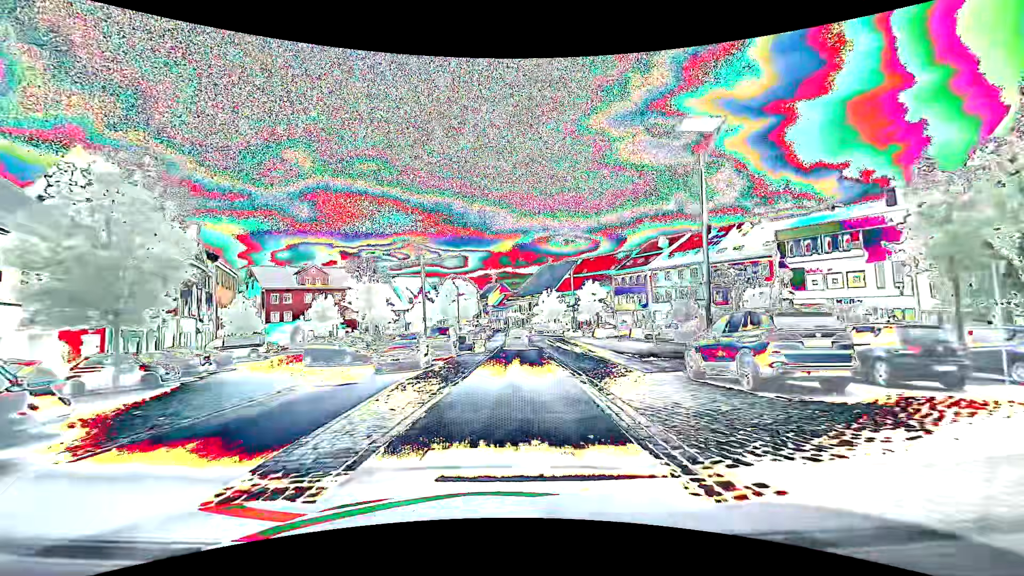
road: primary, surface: asphalt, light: Day
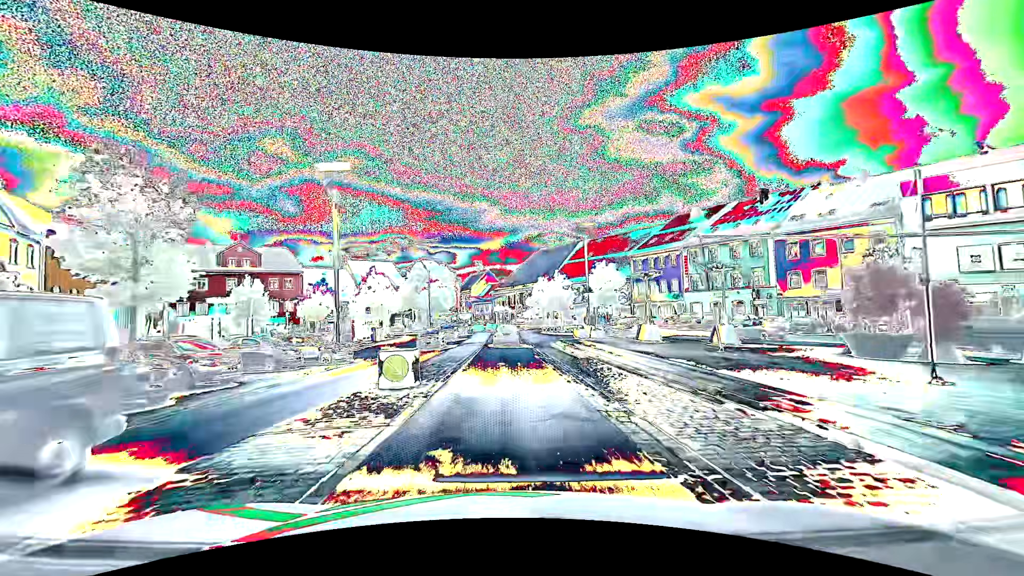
(+0.5, +21.7) m; +2°
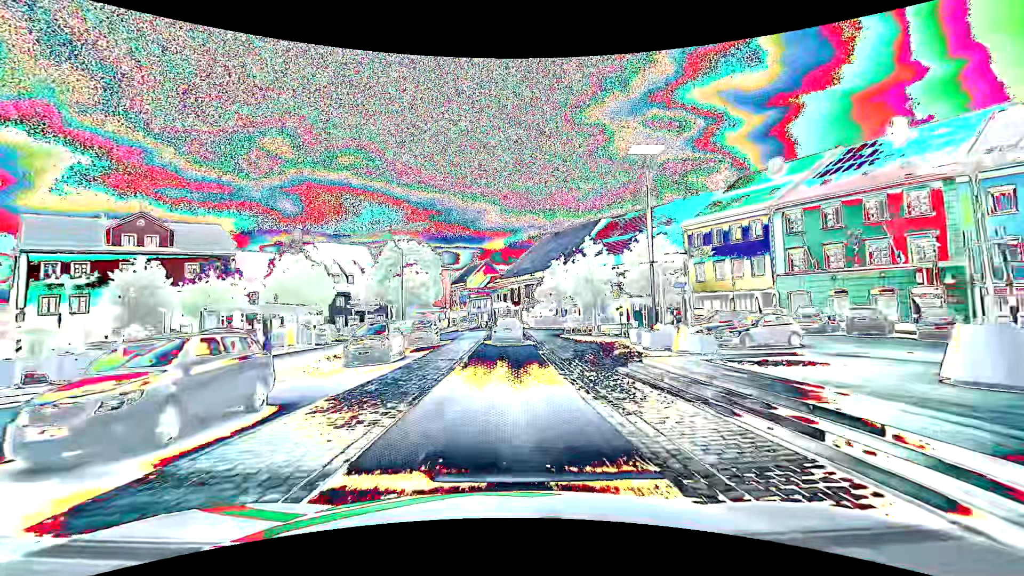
(0.0, +20.4) m; 0°
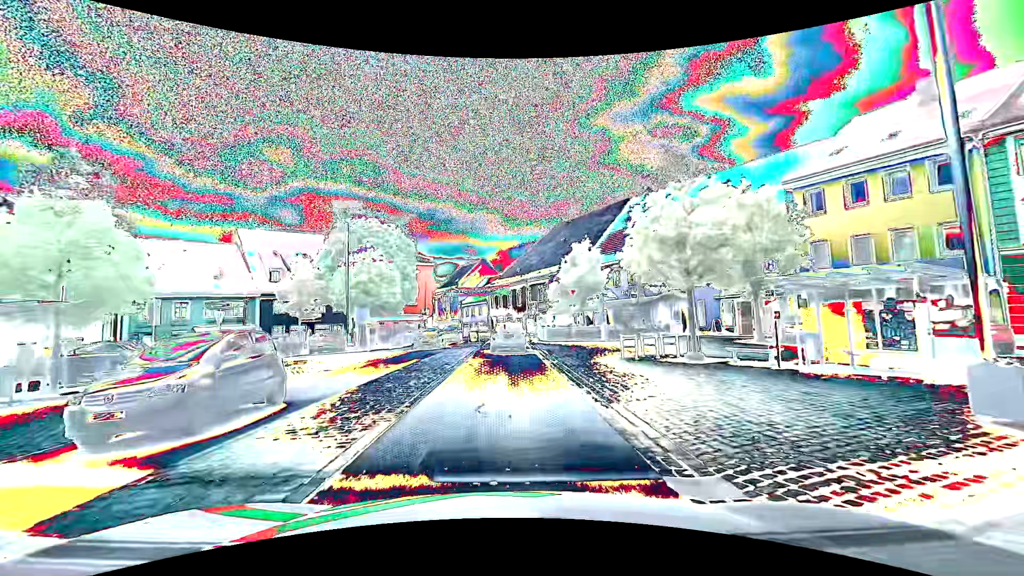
(-0.1, +18.4) m; 0°
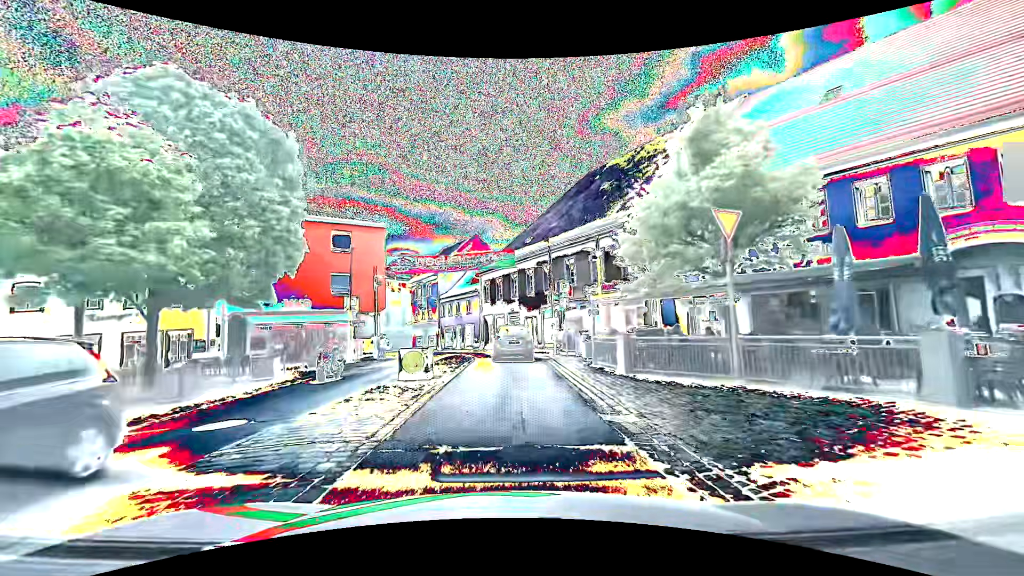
(-0.1, +26.1) m; 0°
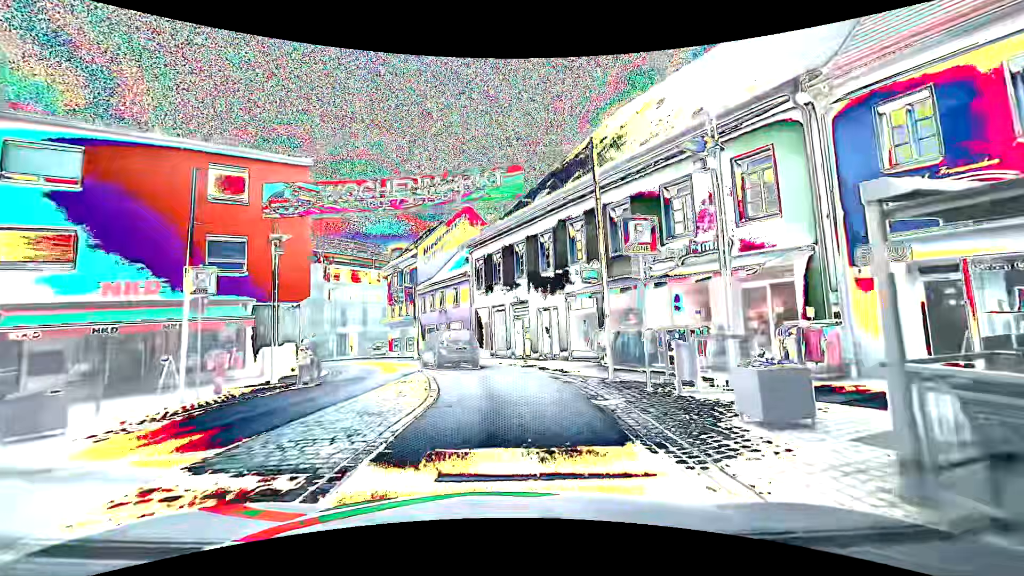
(+0.1, +13.9) m; -1°
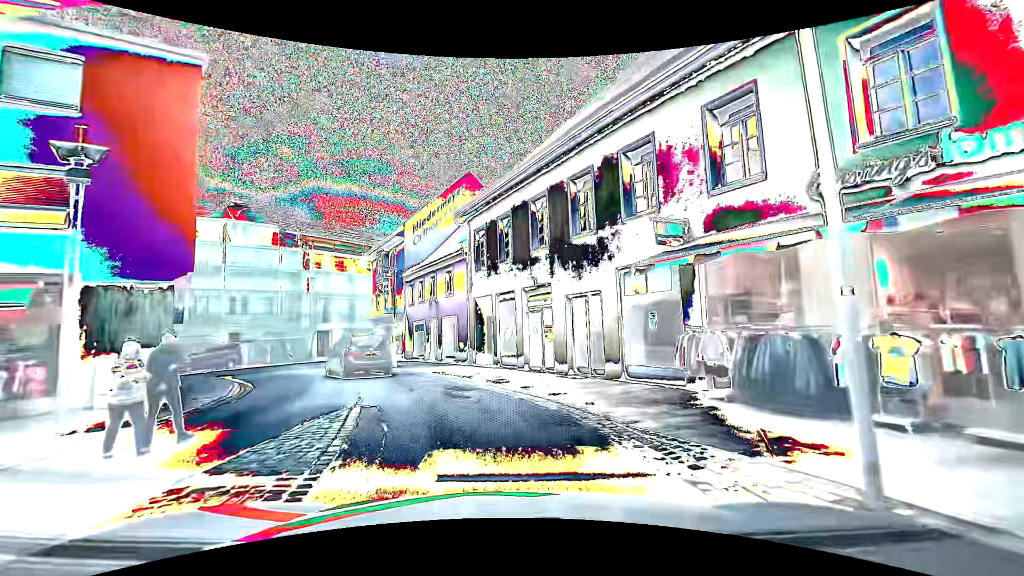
(0.0, +8.7) m; 0°
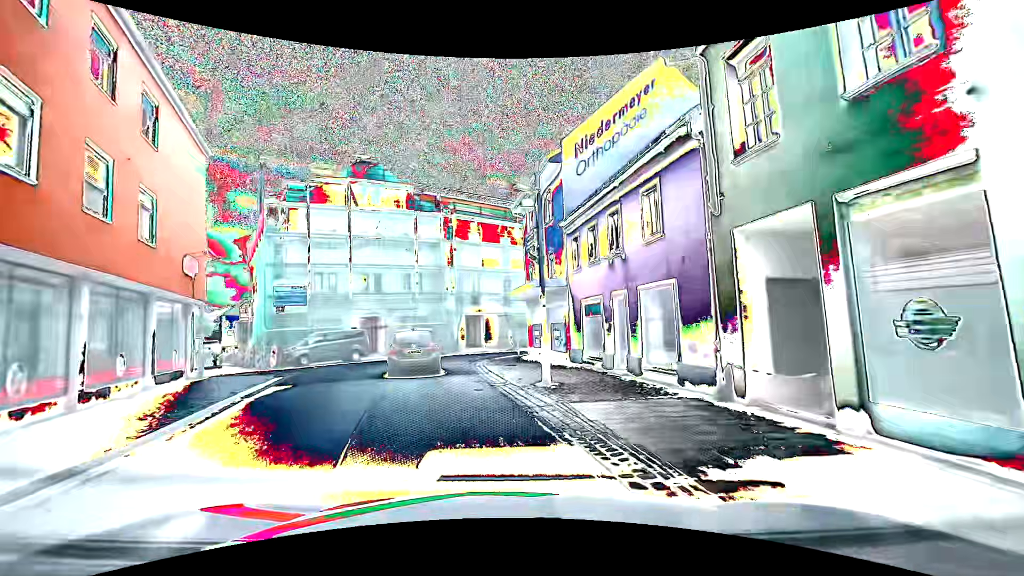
(-1.7, +13.4) m; -18°
(-1, +10) (-3, +20) (-4, +30) (+1, +38) (+8, +46) (+14, +54) (+20, +61) (+27, +69) (+33, +77) (+40, +84) m
